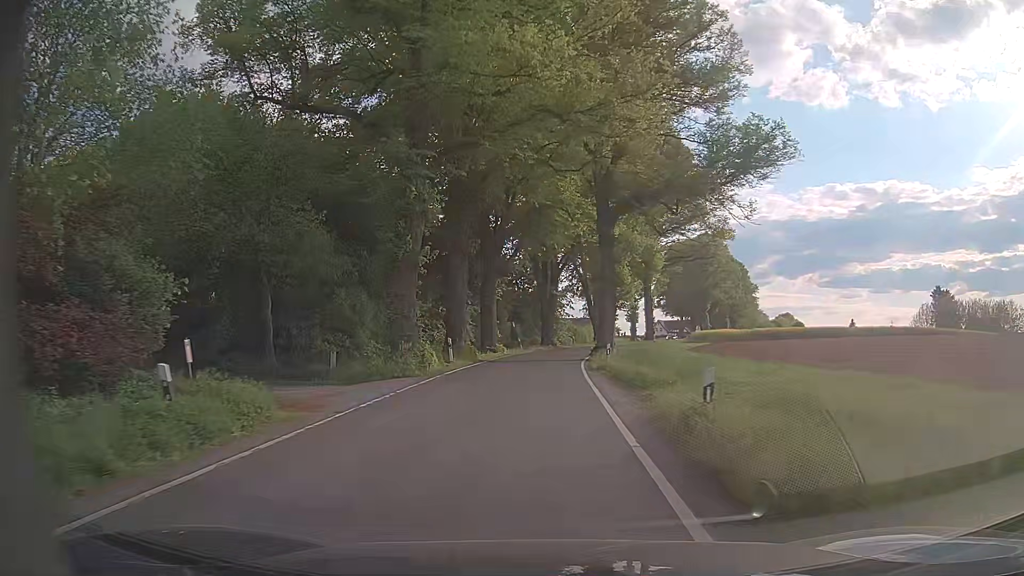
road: tertiary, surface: asphalt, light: Day
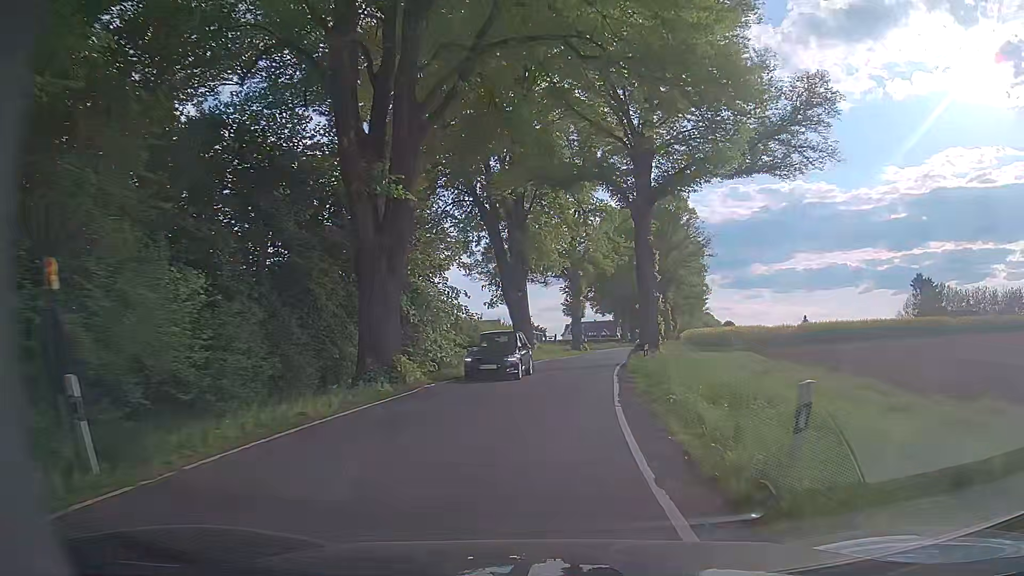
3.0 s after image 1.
(+1.8, +44.3) m; +8°
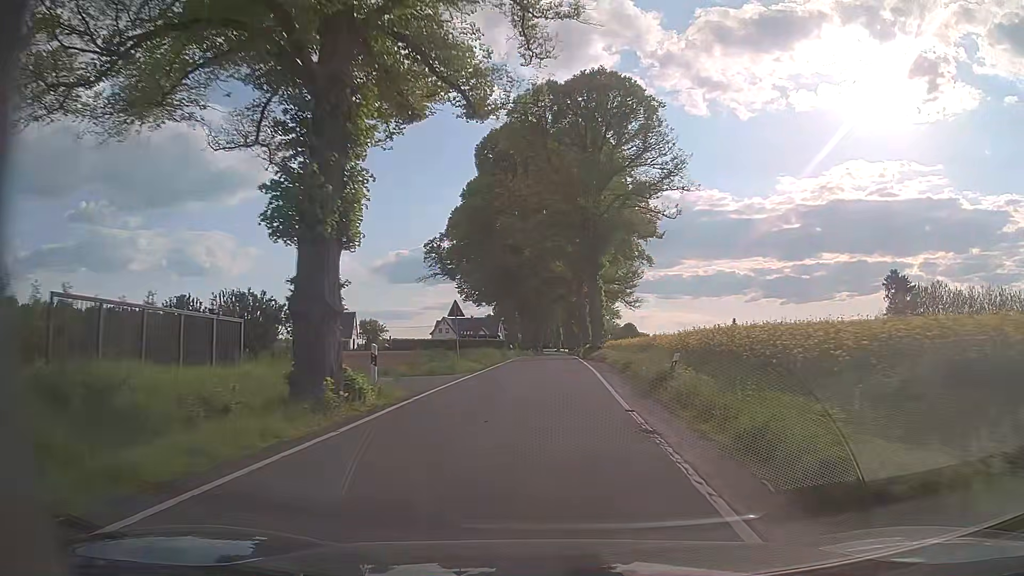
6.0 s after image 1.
(+4.9, +45.2) m; +10°
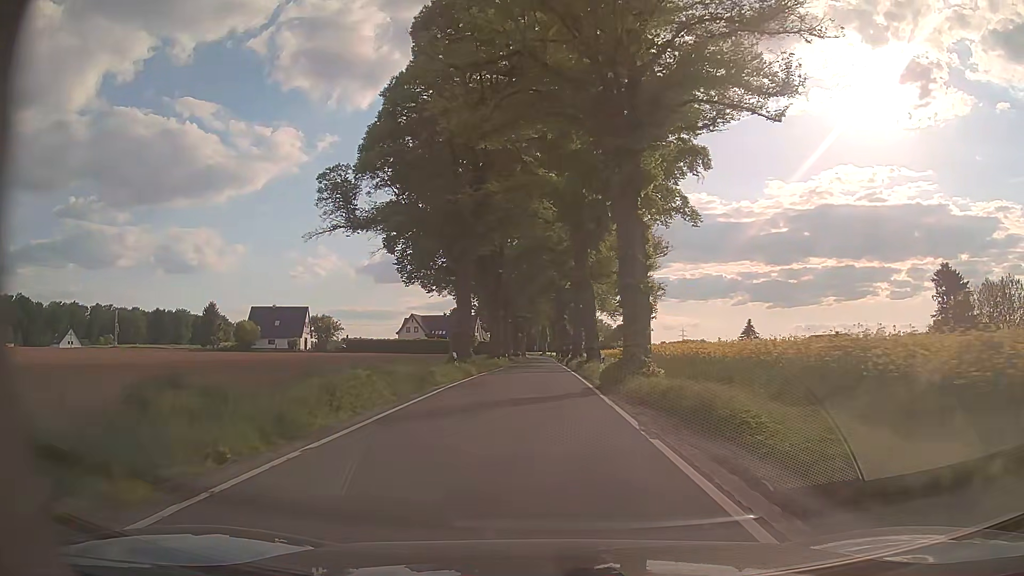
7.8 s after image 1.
(+0.5, +27.4) m; +1°
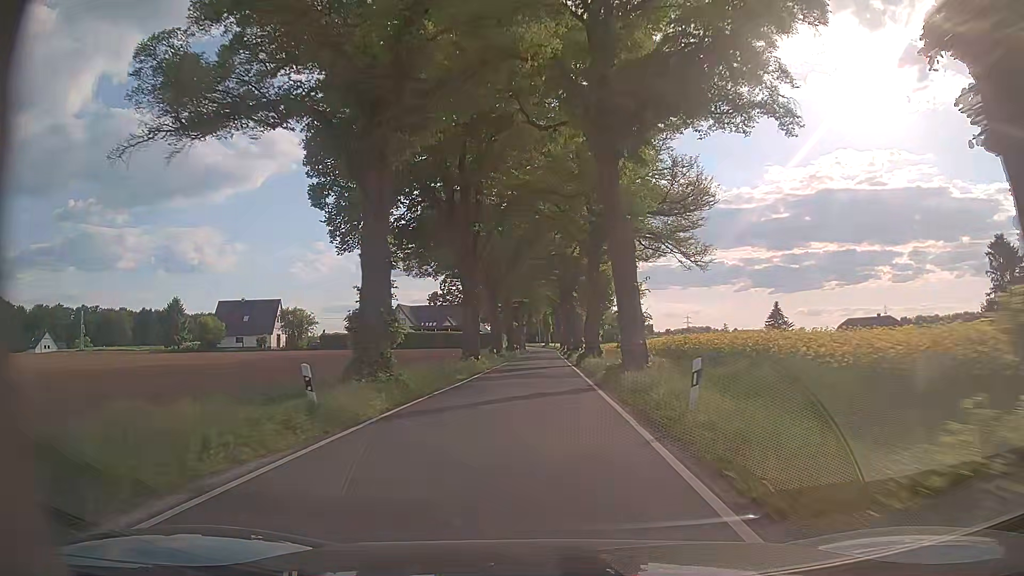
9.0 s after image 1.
(+0.2, +18.5) m; 0°
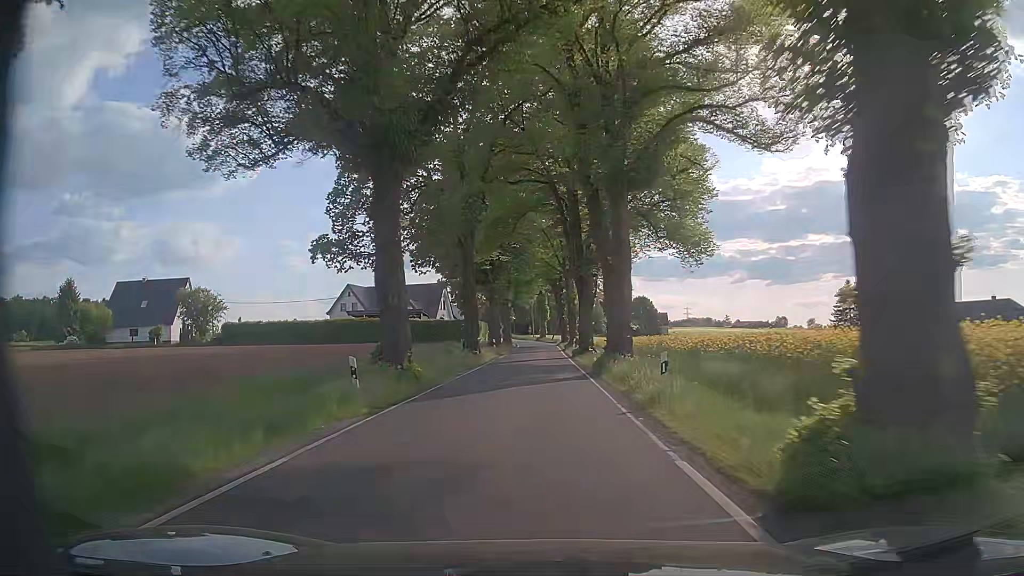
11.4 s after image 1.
(-0.2, +38.1) m; 0°
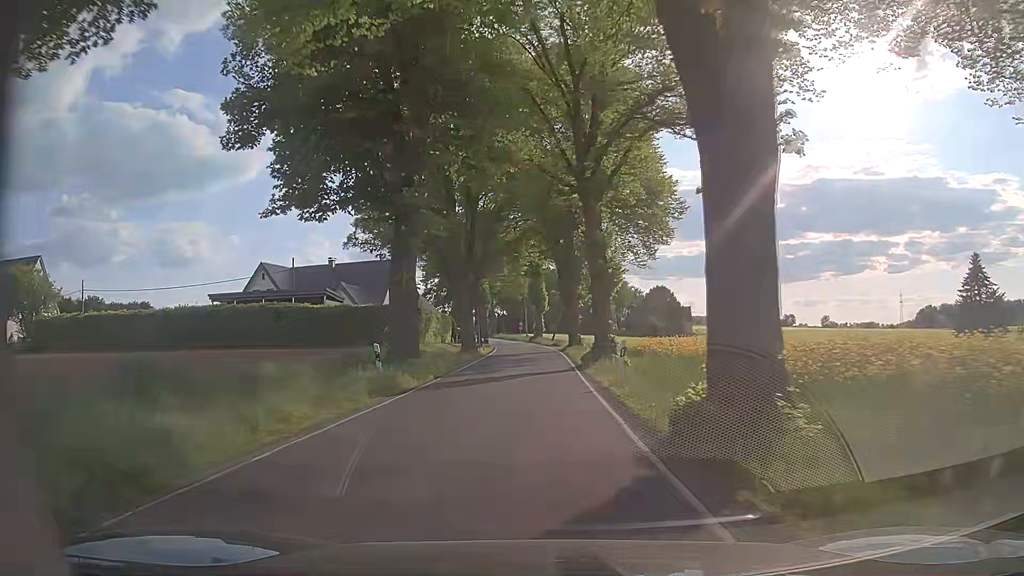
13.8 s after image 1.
(+0.1, +37.2) m; 0°
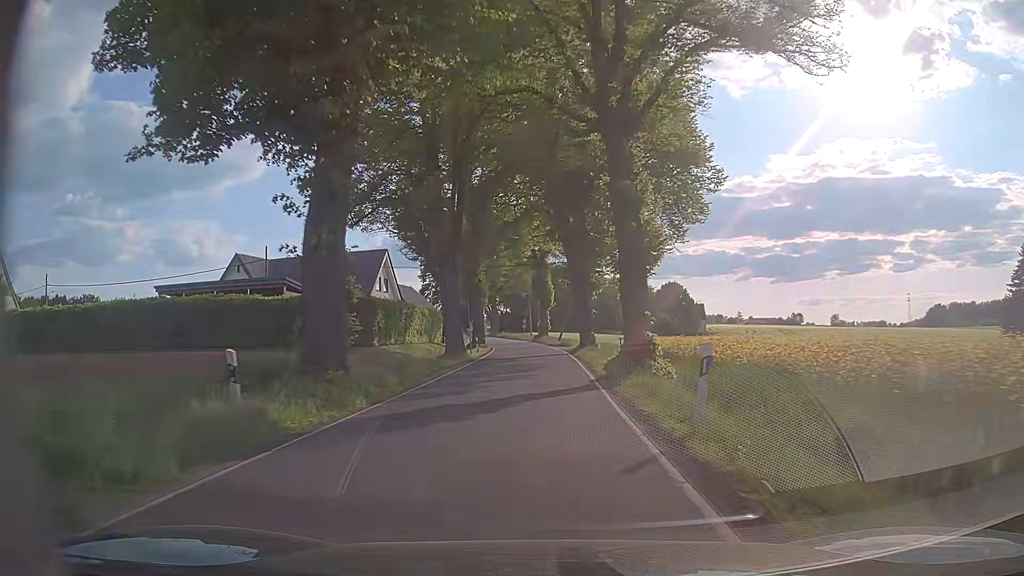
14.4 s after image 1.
(-0.1, +8.9) m; -1°
(0, +10) (0, +20) (0, +30) (0, +40) (-1, +50) (-2, +60) (-3, +70) (-4, +80) (-6, +90) (-7, +100) m
